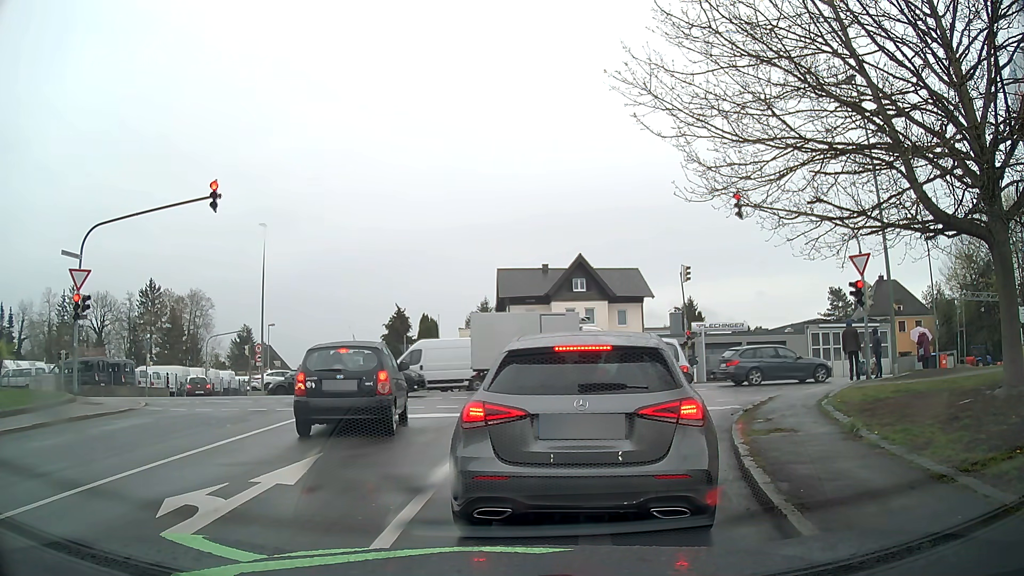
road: residential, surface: asphalt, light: Day
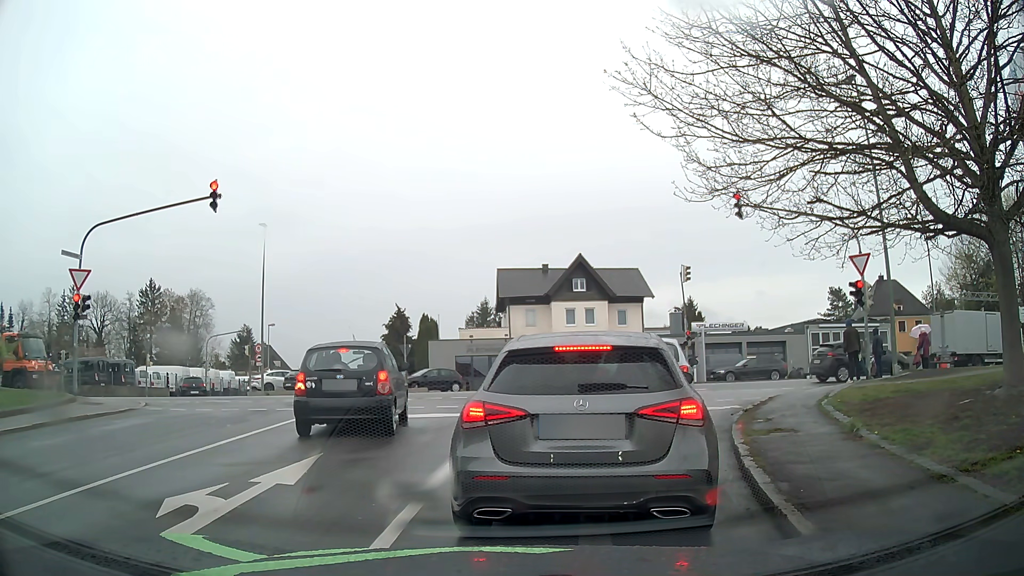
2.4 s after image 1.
(0.0, 0.0) m; 0°
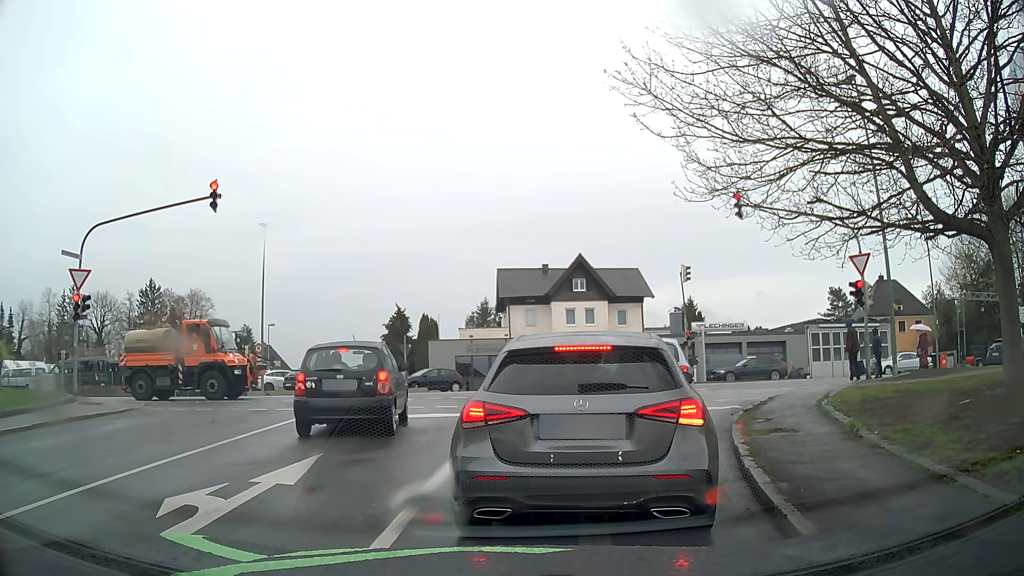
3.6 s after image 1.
(0.0, 0.0) m; 0°
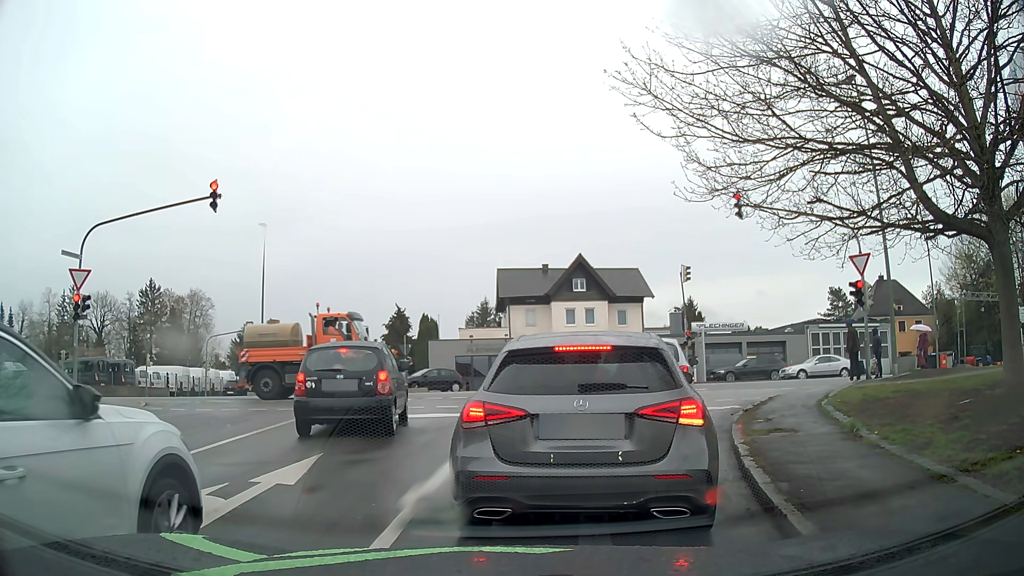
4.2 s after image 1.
(0.0, 0.0) m; 0°
